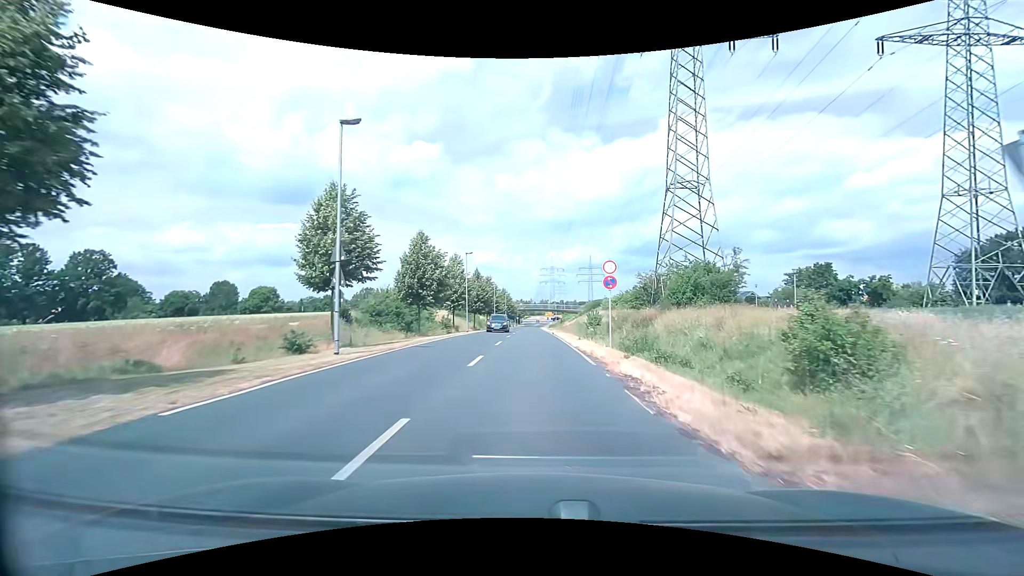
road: secondary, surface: asphalt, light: Day
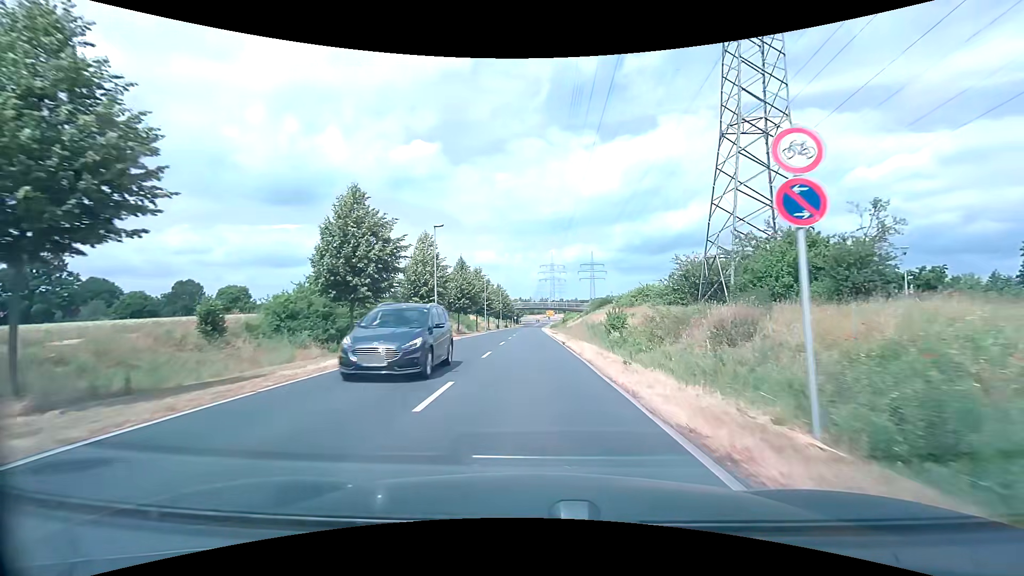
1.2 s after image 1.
(+0.1, +14.8) m; 0°
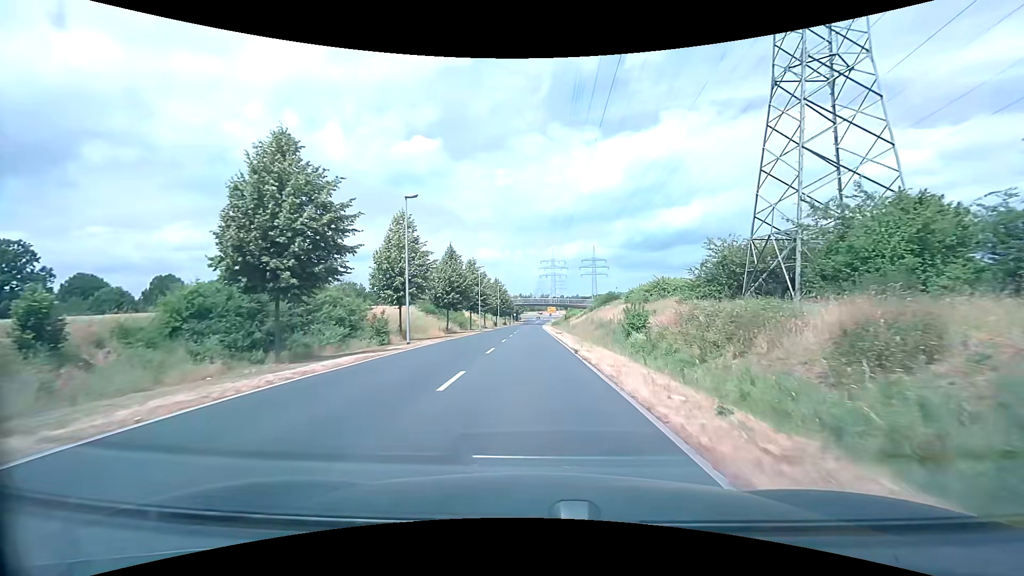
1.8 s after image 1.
(0.0, +7.5) m; 0°
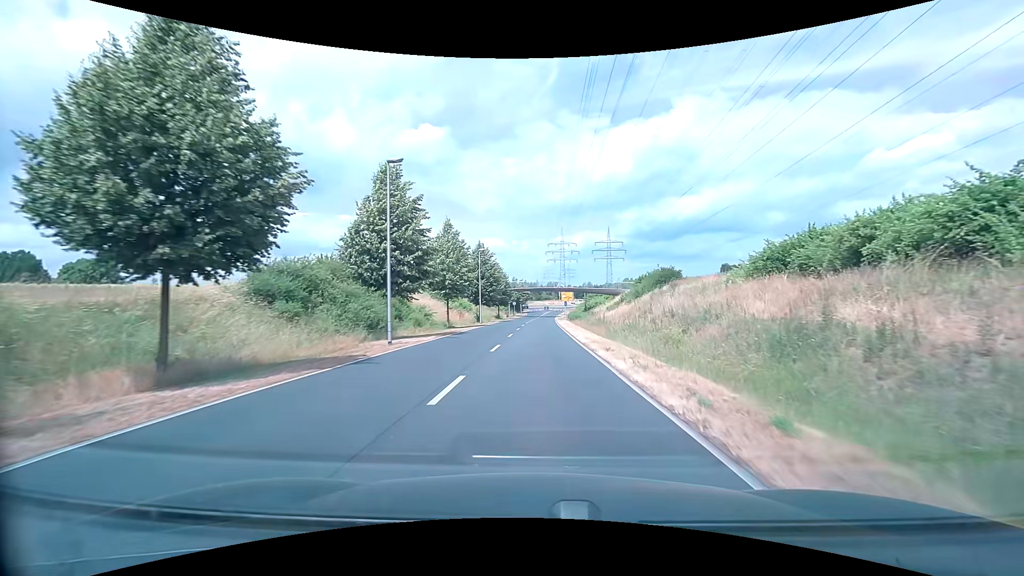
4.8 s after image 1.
(-0.3, +38.6) m; -1°
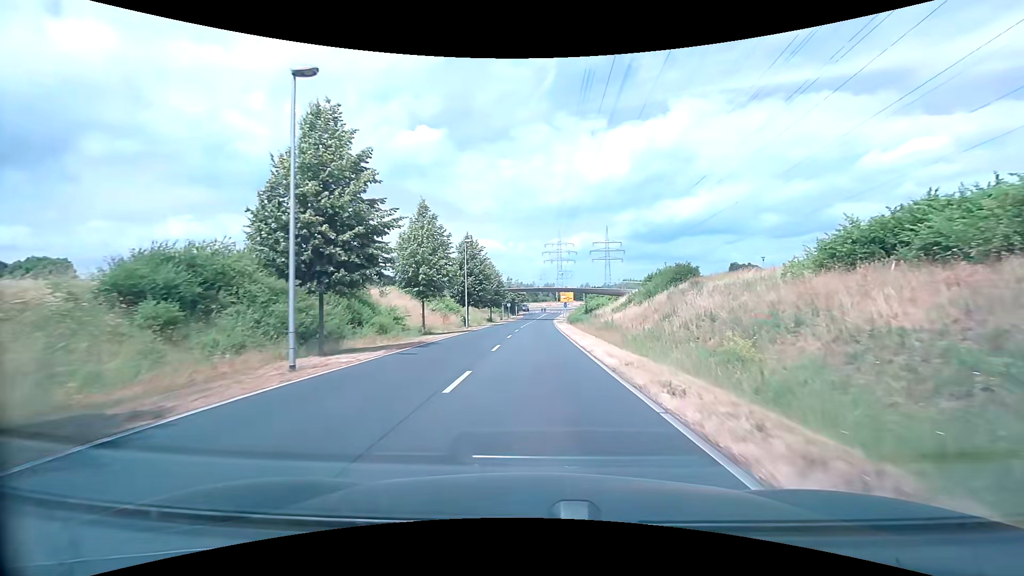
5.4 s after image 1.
(0.0, +7.9) m; +1°
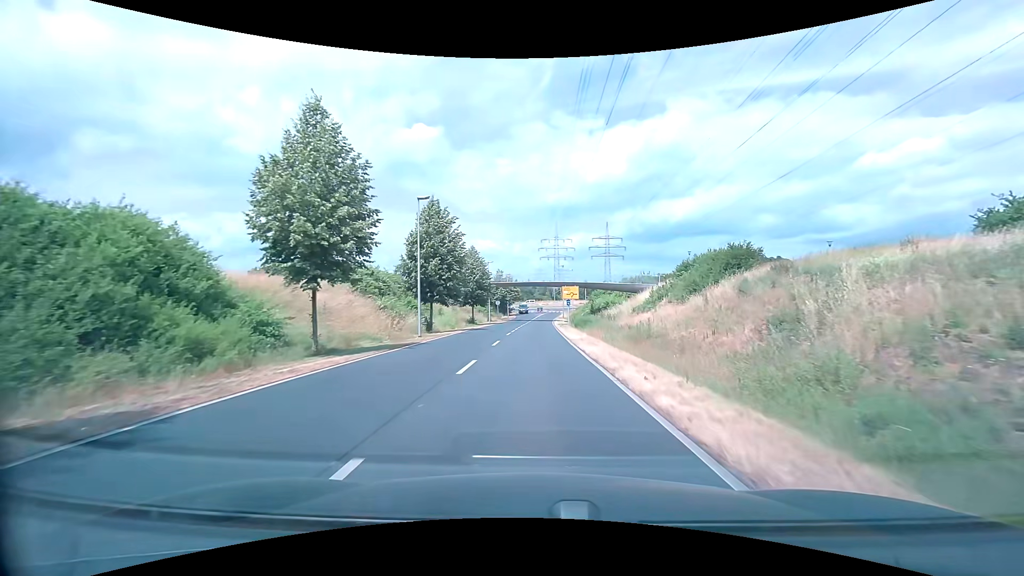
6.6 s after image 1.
(0.0, +16.0) m; 0°
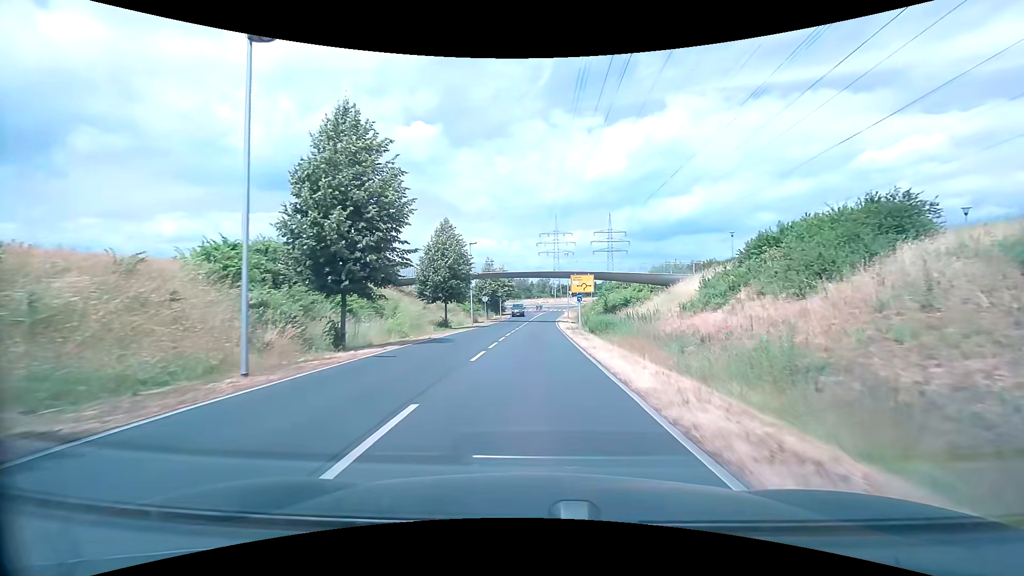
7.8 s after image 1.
(+0.1, +16.0) m; 0°
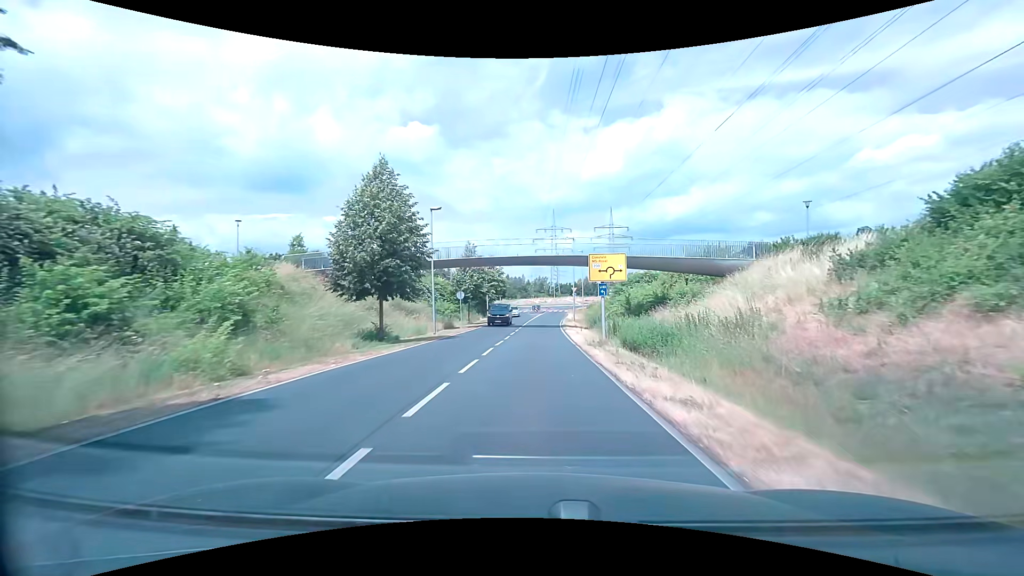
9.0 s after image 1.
(+0.1, +15.9) m; +1°
(0, +10) (0, +20) (0, +30) (0, +40) (+1, +50) (+1, +60) (+2, +70) (+3, +80) (+6, +89) (+12, +98) m
